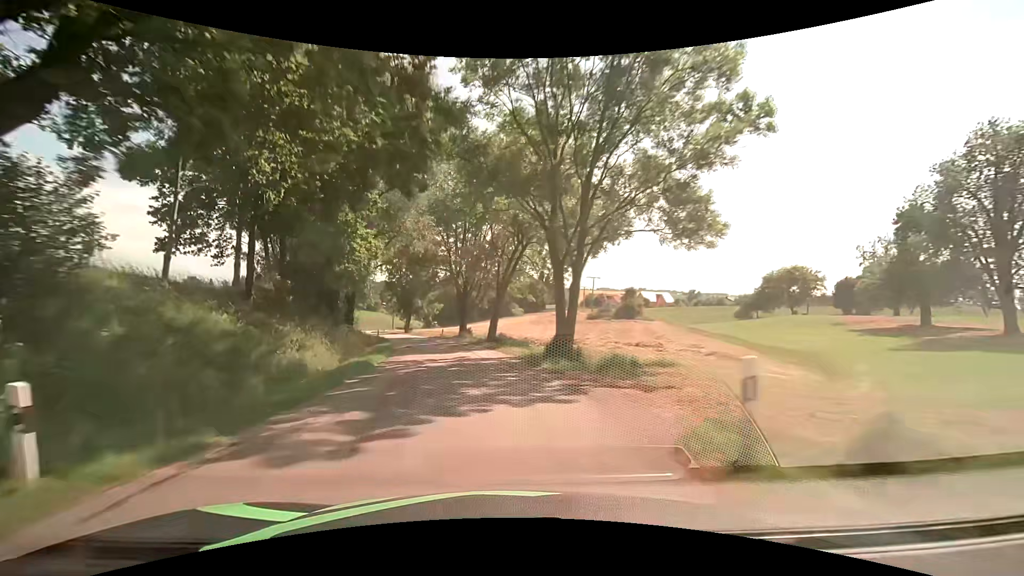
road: tertiary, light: Day
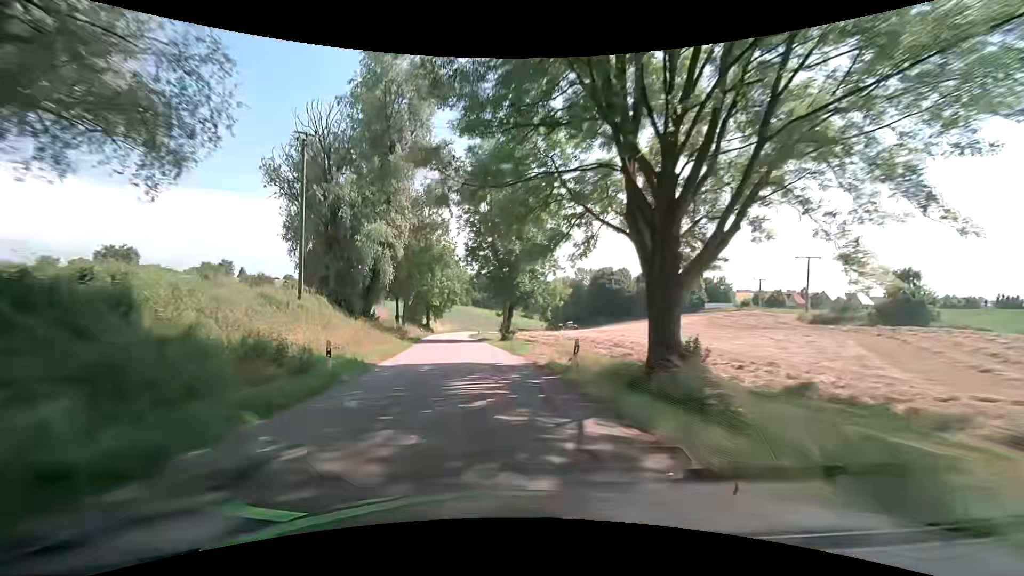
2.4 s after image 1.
(-4.9, +40.0) m; -14°
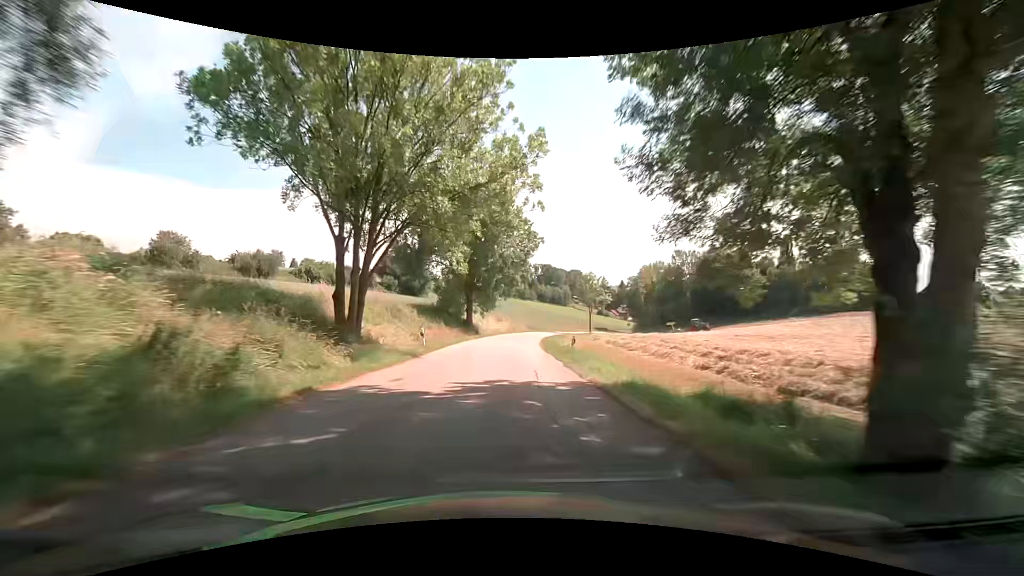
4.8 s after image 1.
(-4.0, +40.0) m; -7°
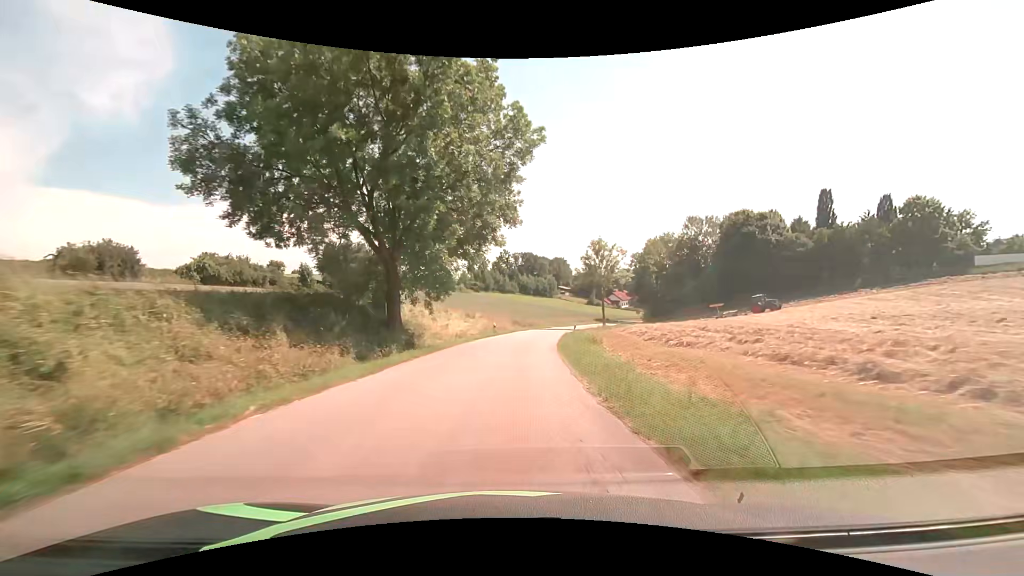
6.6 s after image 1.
(+0.4, +29.9) m; +2°
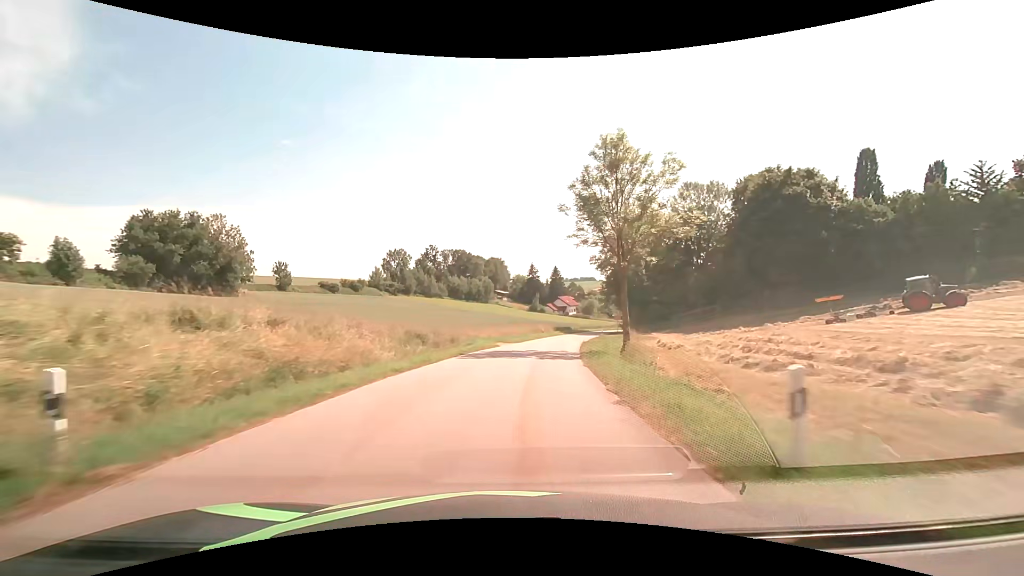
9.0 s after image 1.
(+1.8, +39.2) m; +6°
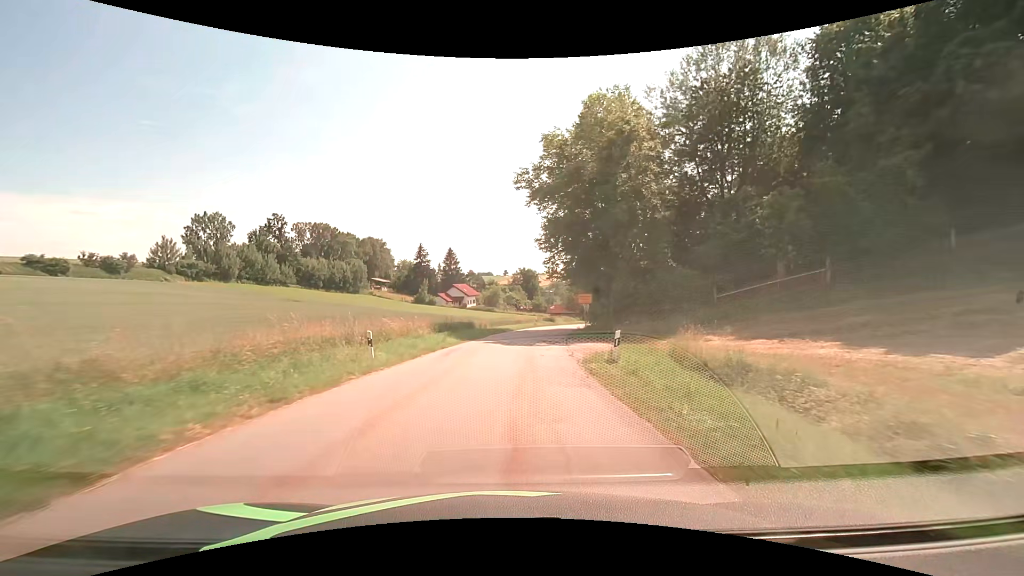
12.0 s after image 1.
(+5.4, +46.0) m; +13°
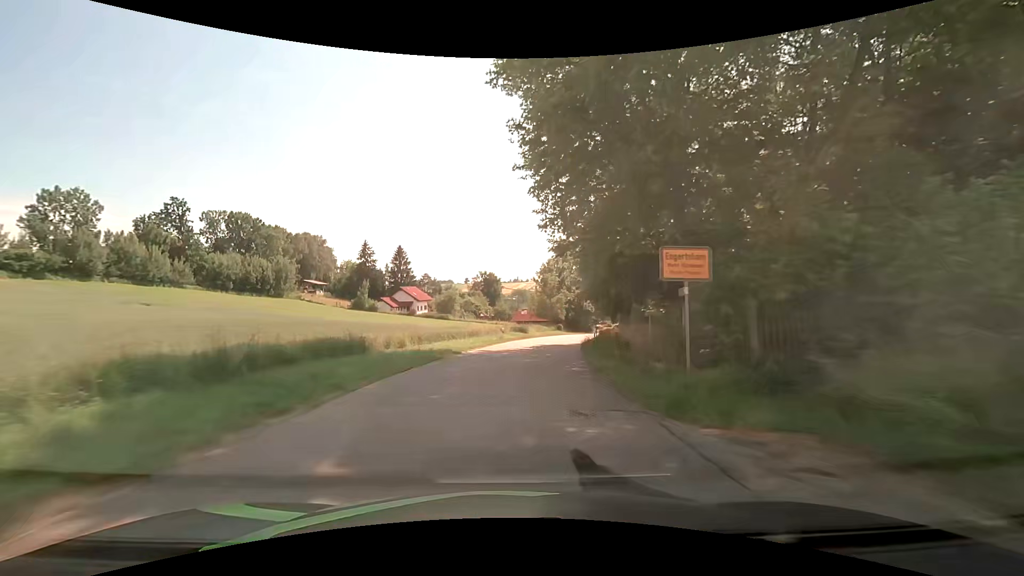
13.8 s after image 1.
(+0.7, +23.5) m; +4°
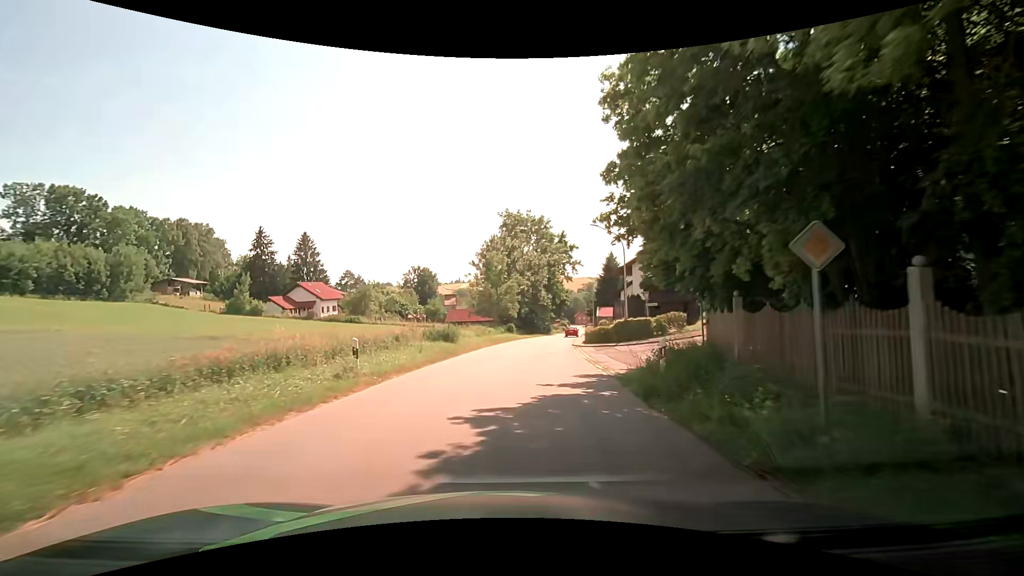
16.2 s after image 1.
(+1.6, +27.8) m; +7°
(0, +10) (0, +20) (+1, +30) (+1, +40) (+2, +50) (+4, +60) (+5, +70) (+7, +80) (+9, +89) (+11, +99) m
